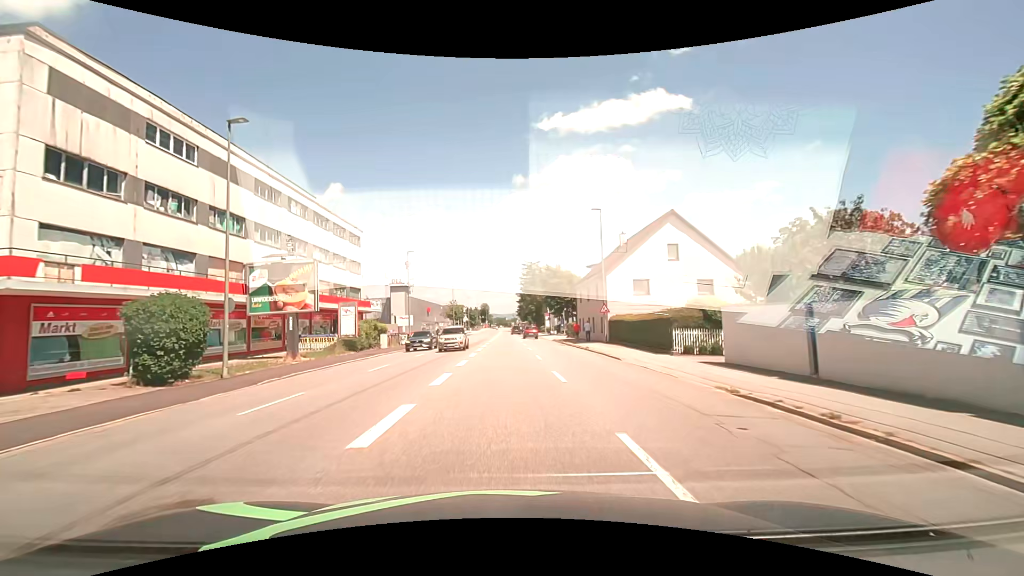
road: tertiary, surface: asphalt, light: Day
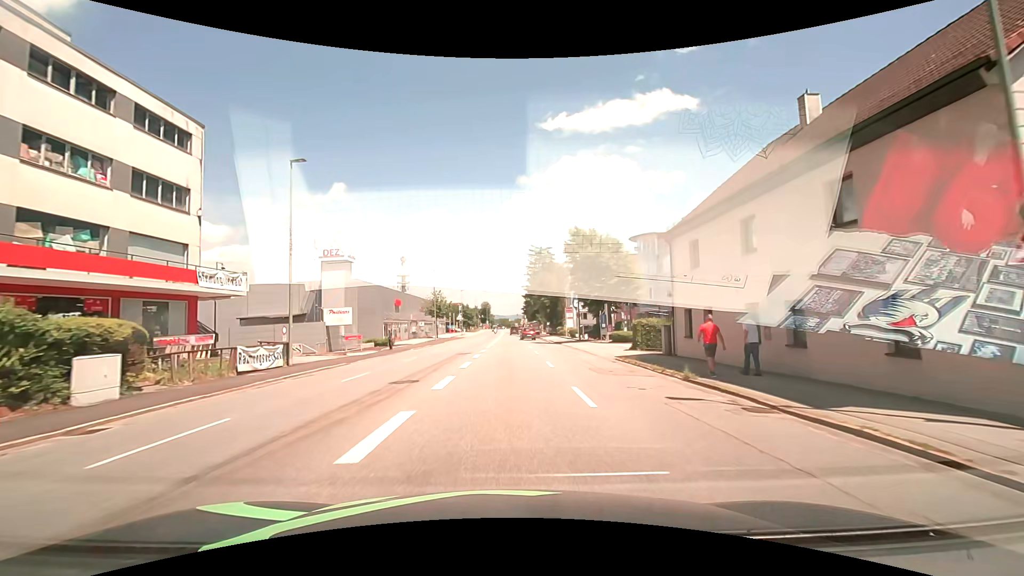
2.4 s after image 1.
(-0.2, +30.6) m; -1°
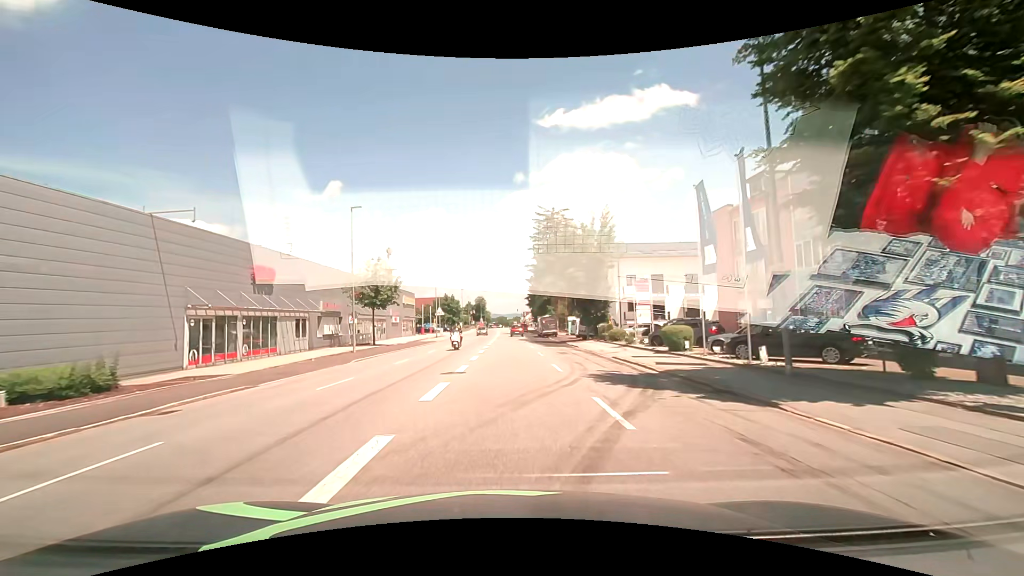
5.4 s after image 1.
(+0.1, +38.0) m; 0°
(0, +10) (0, +20) (0, +30) (0, +40) (0, +50) (0, +60) (0, +70) (0, +80) (-1, +90) (-1, +100) m
